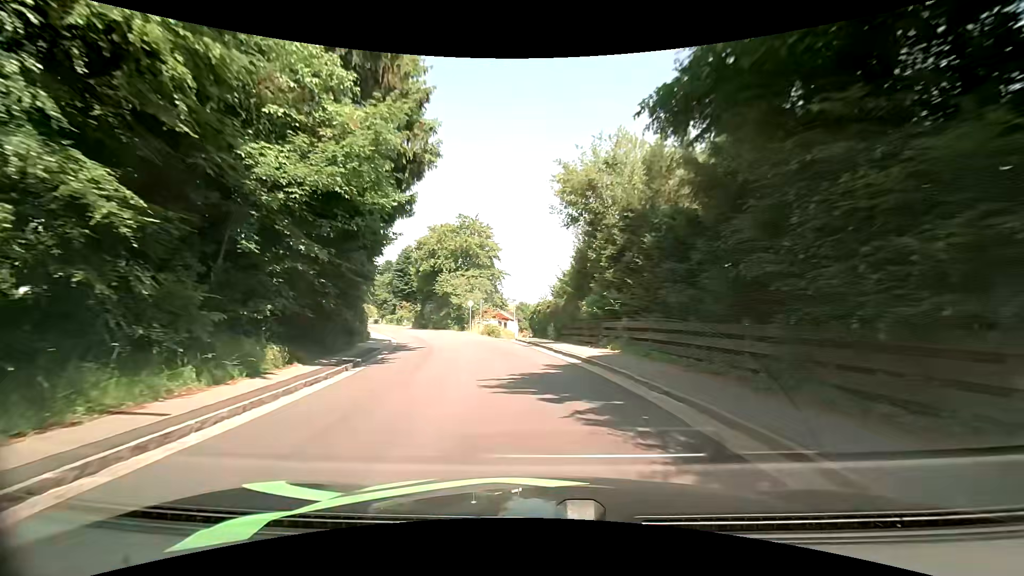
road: tertiary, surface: asphalt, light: Day
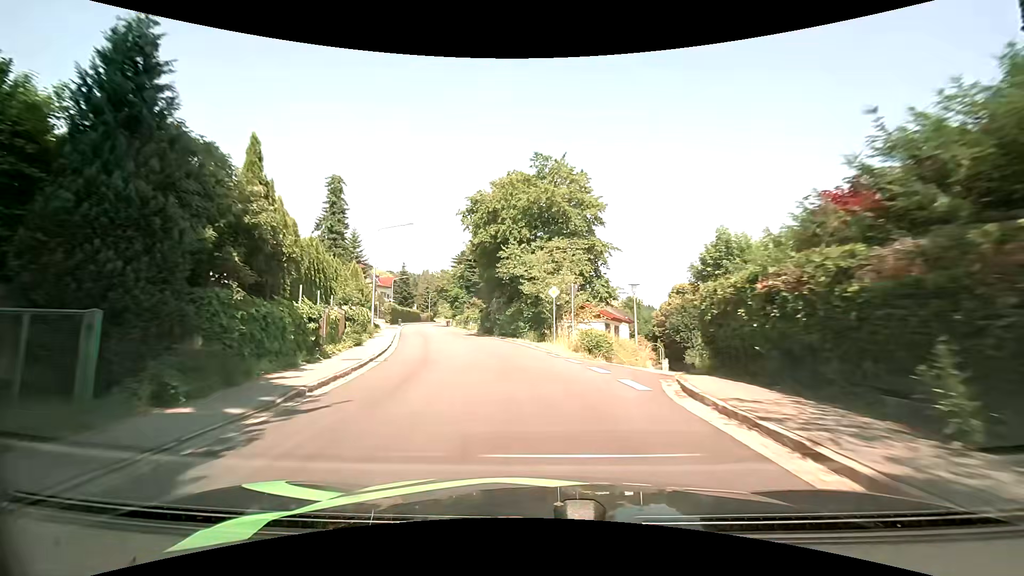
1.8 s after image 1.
(-1.7, +21.0) m; -11°
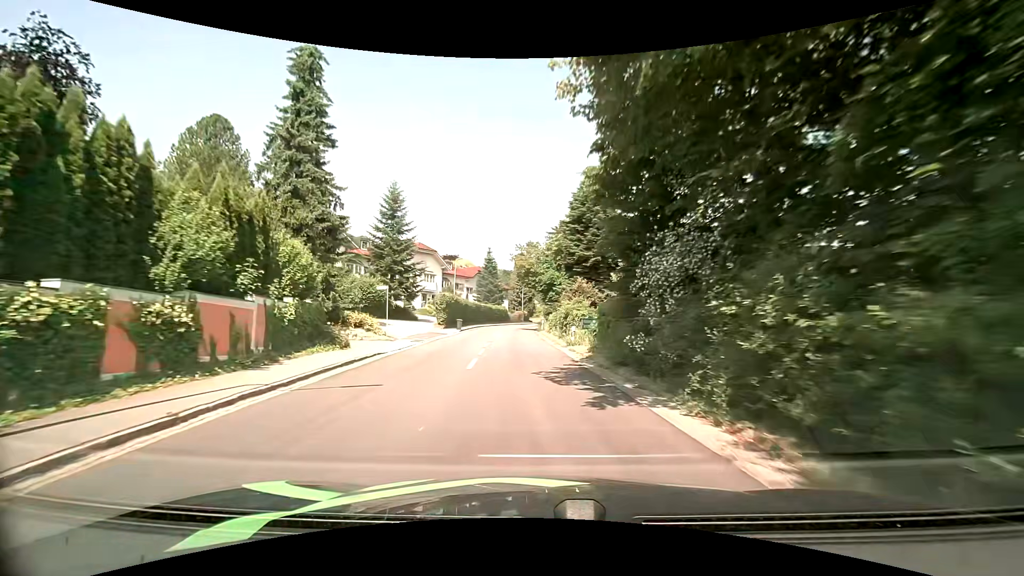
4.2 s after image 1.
(-3.7, +29.5) m; -12°
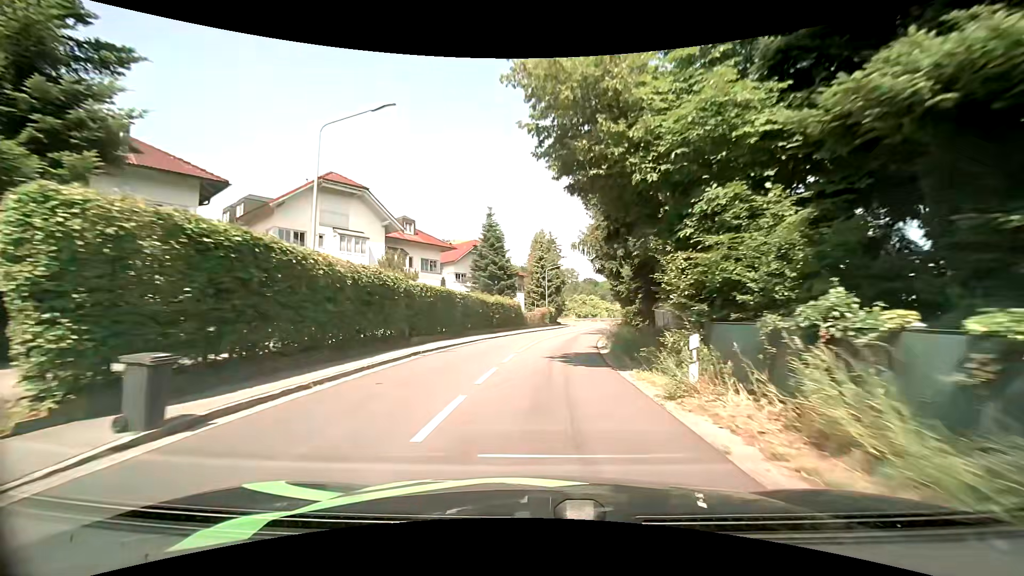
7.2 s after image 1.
(-1.9, +38.6) m; -3°
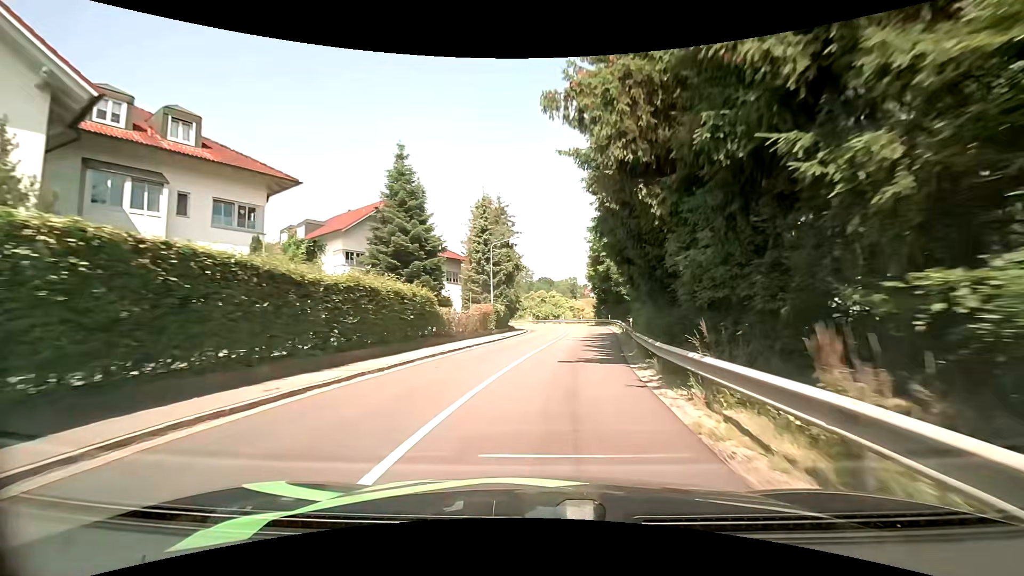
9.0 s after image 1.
(+0.8, +23.0) m; +5°
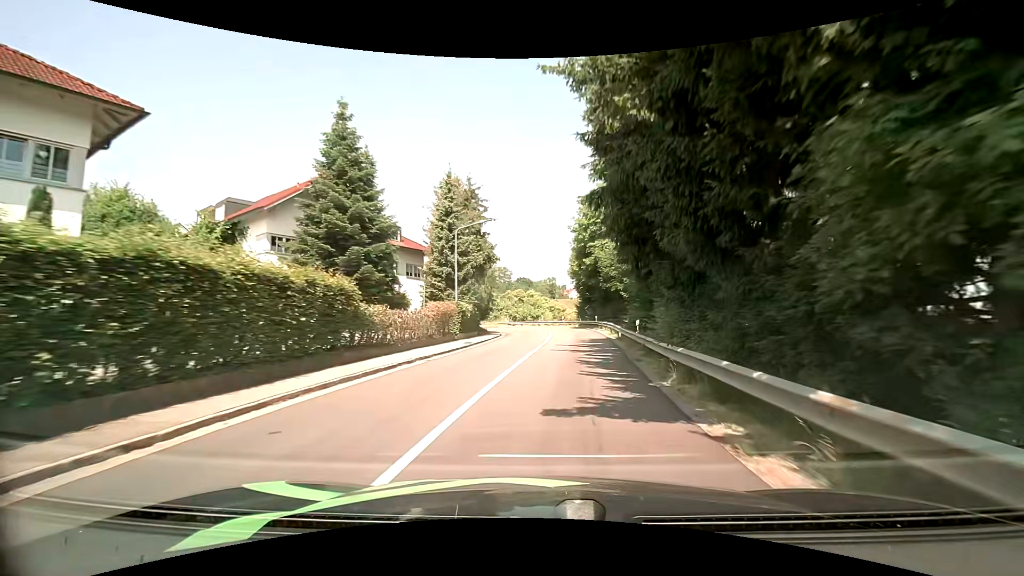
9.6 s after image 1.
(+0.2, +7.6) m; +3°
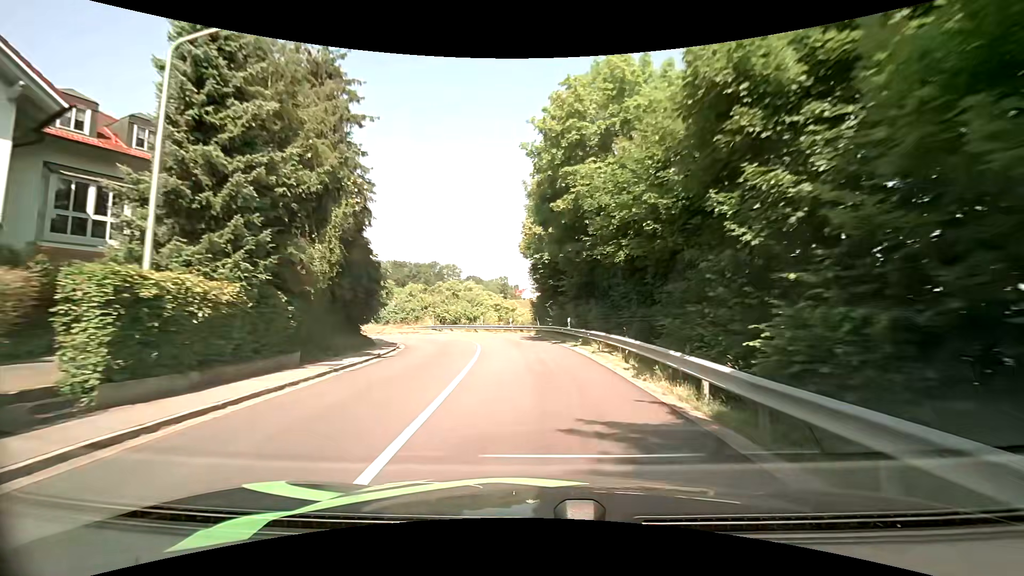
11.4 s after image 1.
(+1.2, +22.4) m; +5°
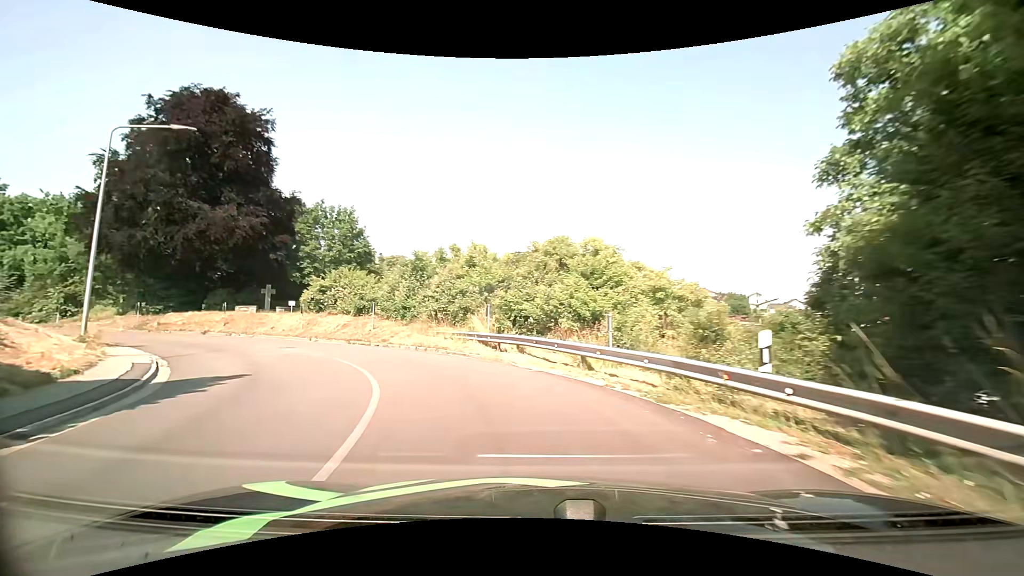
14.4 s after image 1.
(-2.2, +32.3) m; -15°
(-2, +10) (-6, +19) (-13, +26) (-22, +31) (-31, +33) (-41, +33) (-51, +32) (-61, +31) (-71, +30) (-81, +28) m
